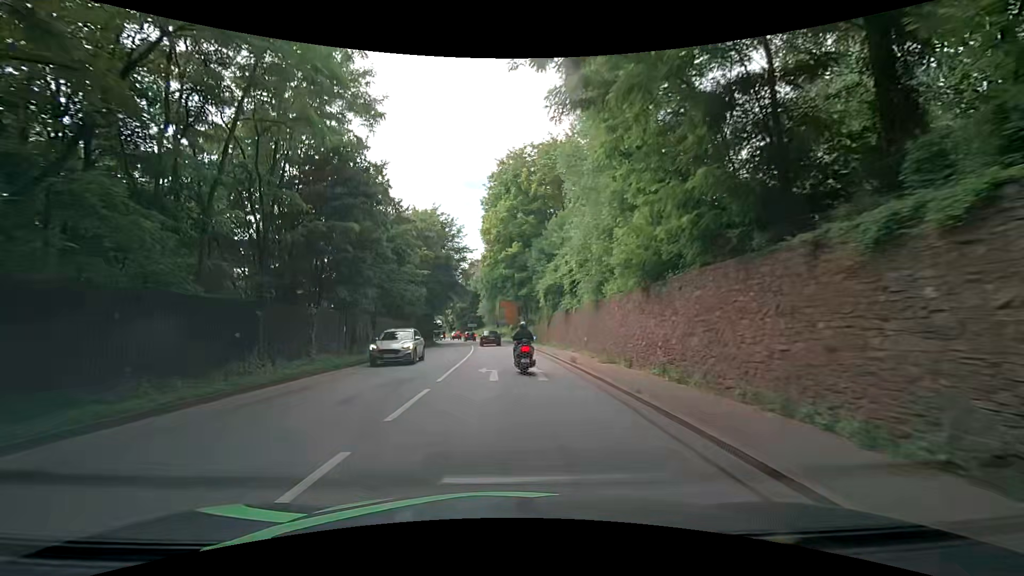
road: primary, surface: asphalt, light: Day
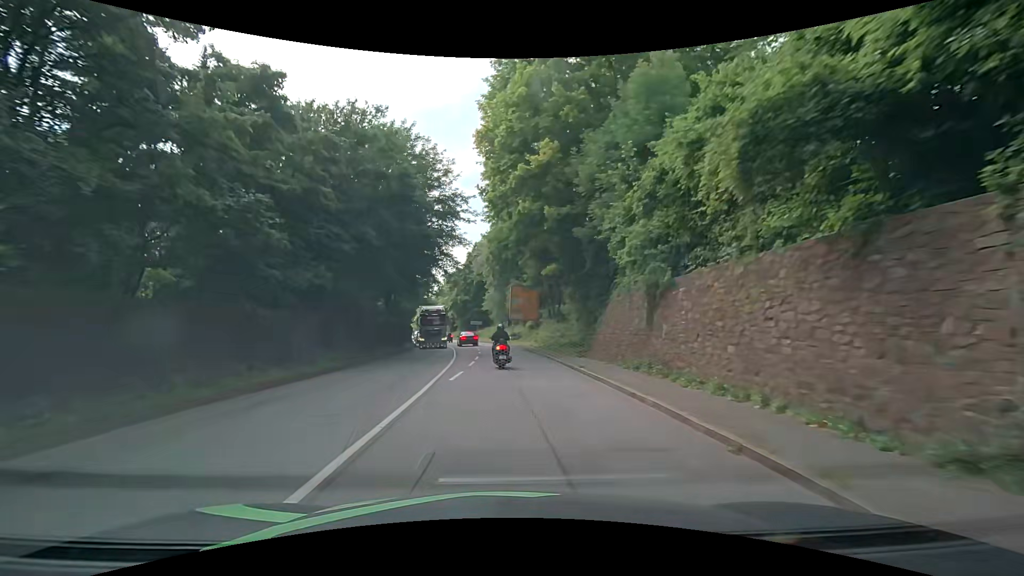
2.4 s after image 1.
(+0.2, +27.1) m; 0°
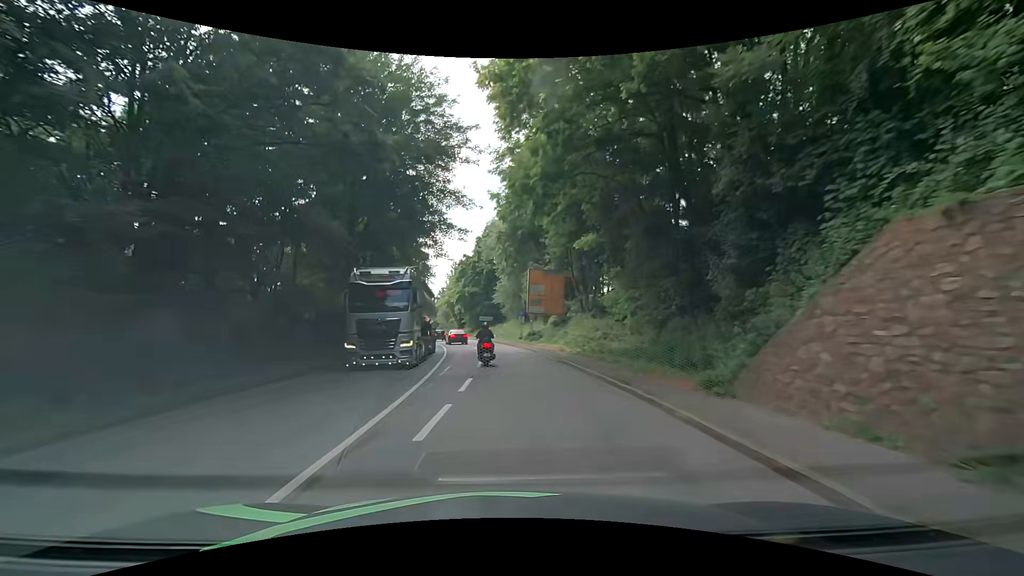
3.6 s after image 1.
(-0.2, +14.0) m; -1°
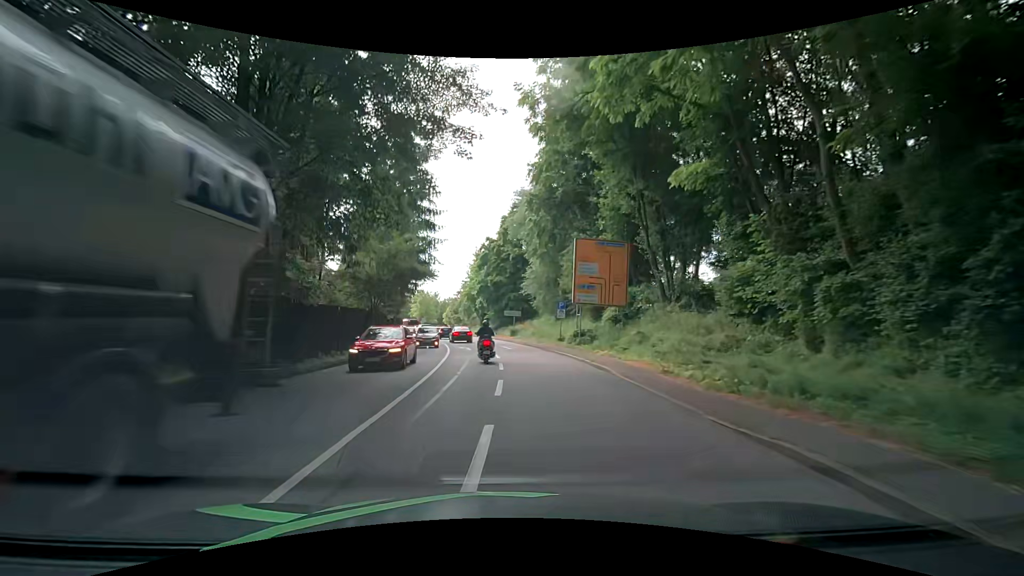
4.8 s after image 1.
(-0.4, +14.2) m; -4°
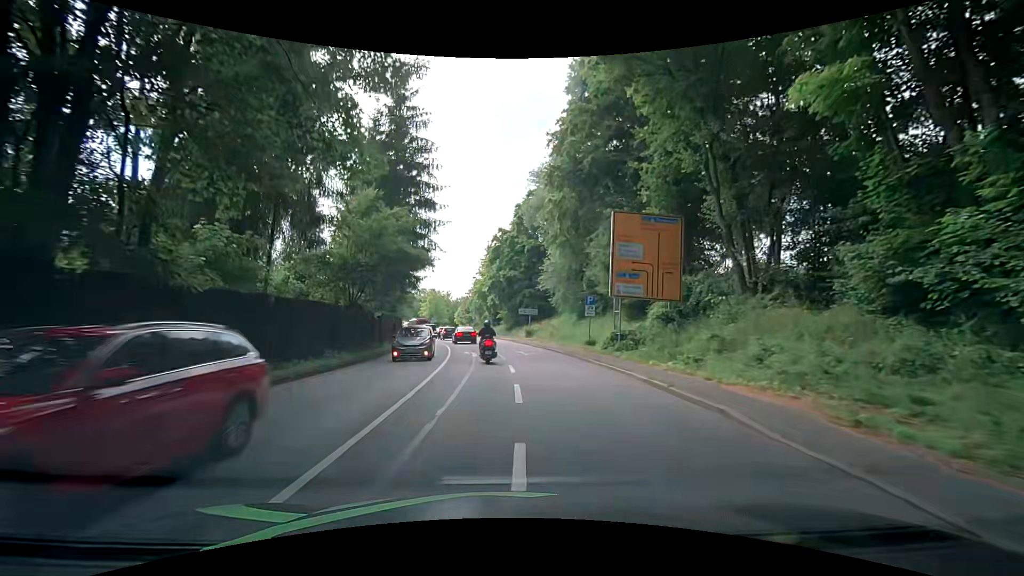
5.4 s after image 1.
(-0.1, +6.9) m; 0°
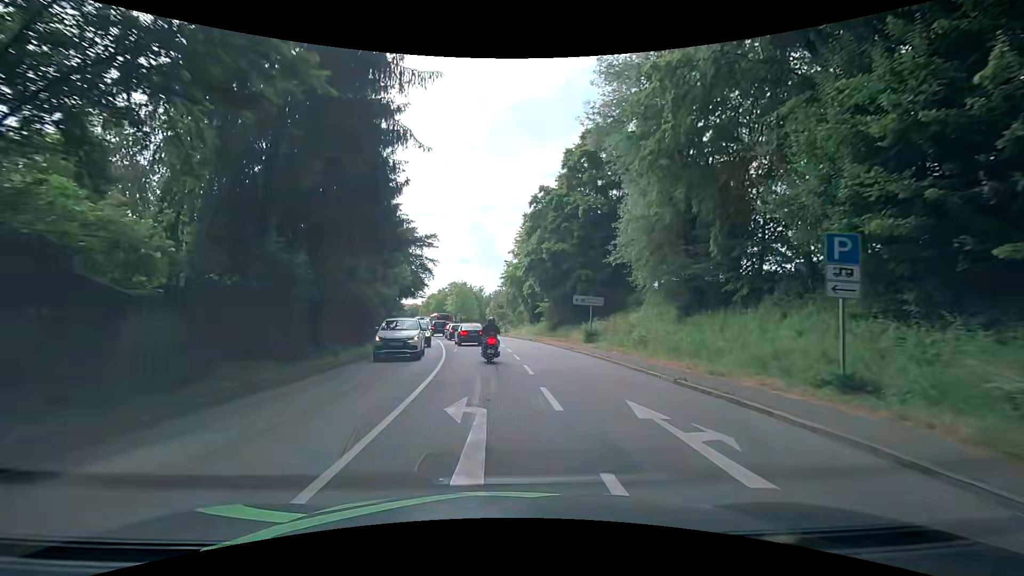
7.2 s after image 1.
(-1.1, +19.2) m; -5°
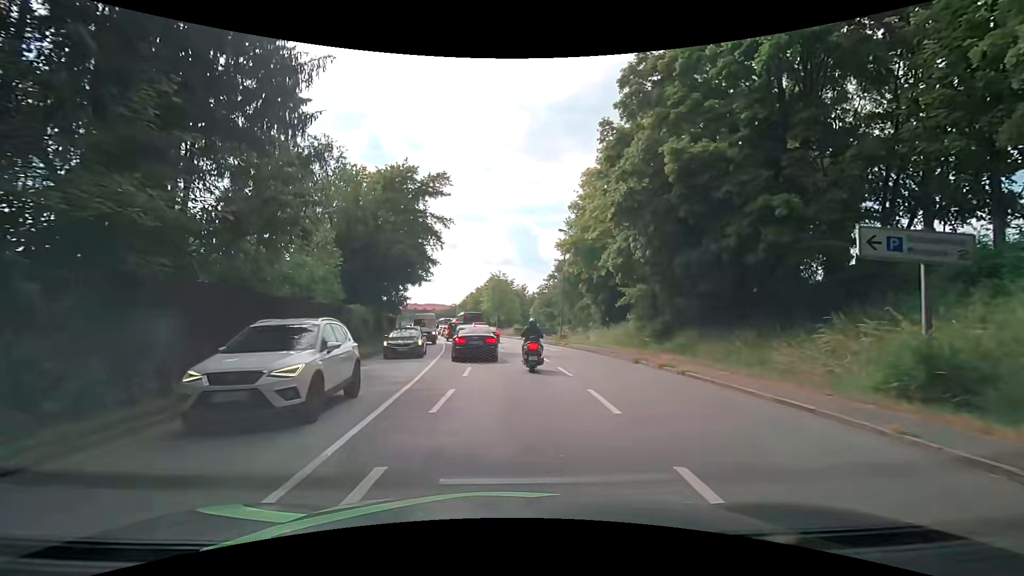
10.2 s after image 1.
(-0.9, +23.2) m; -5°
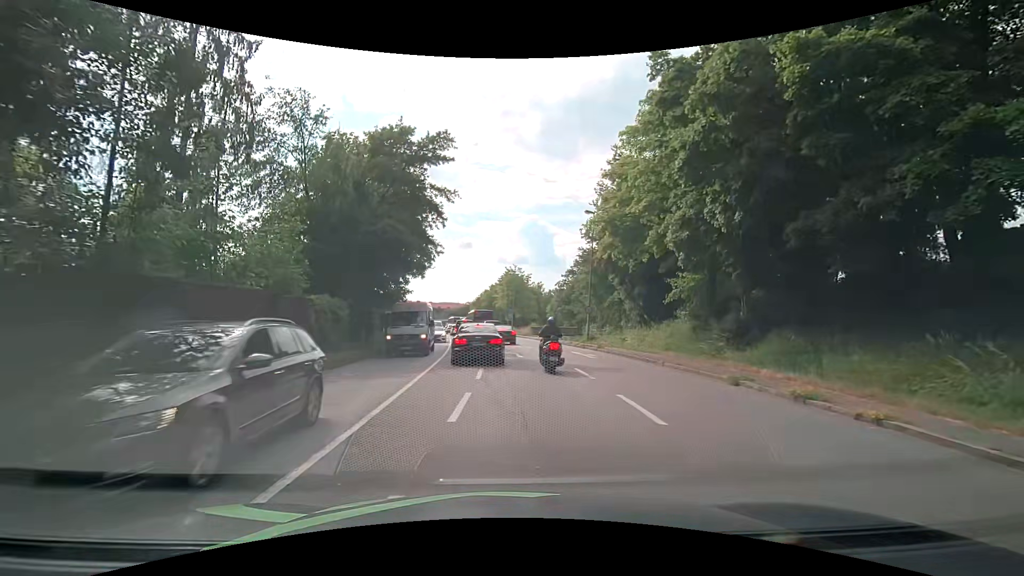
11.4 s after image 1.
(-0.2, +6.8) m; -2°
